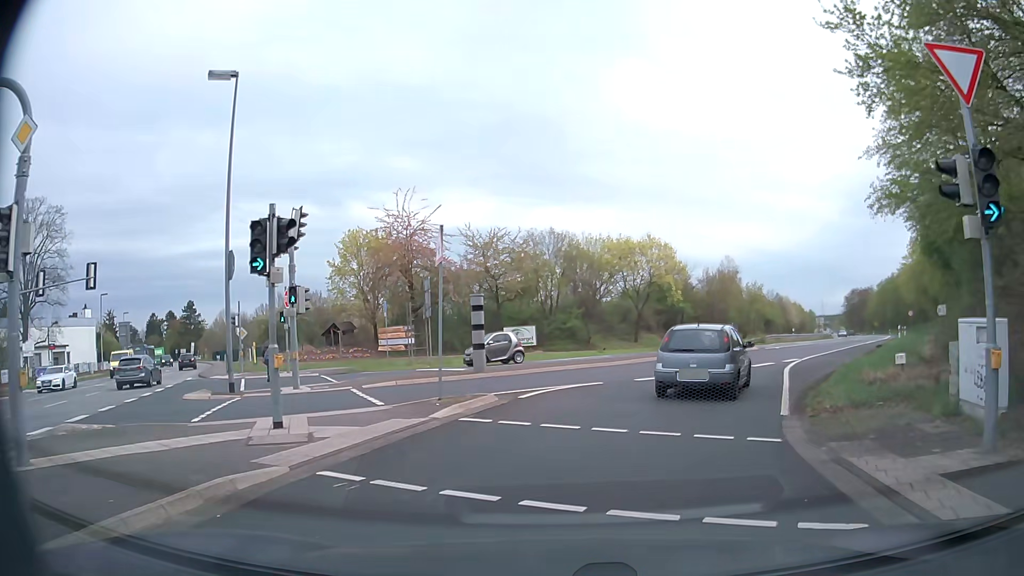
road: secondary_link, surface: asphalt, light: Day
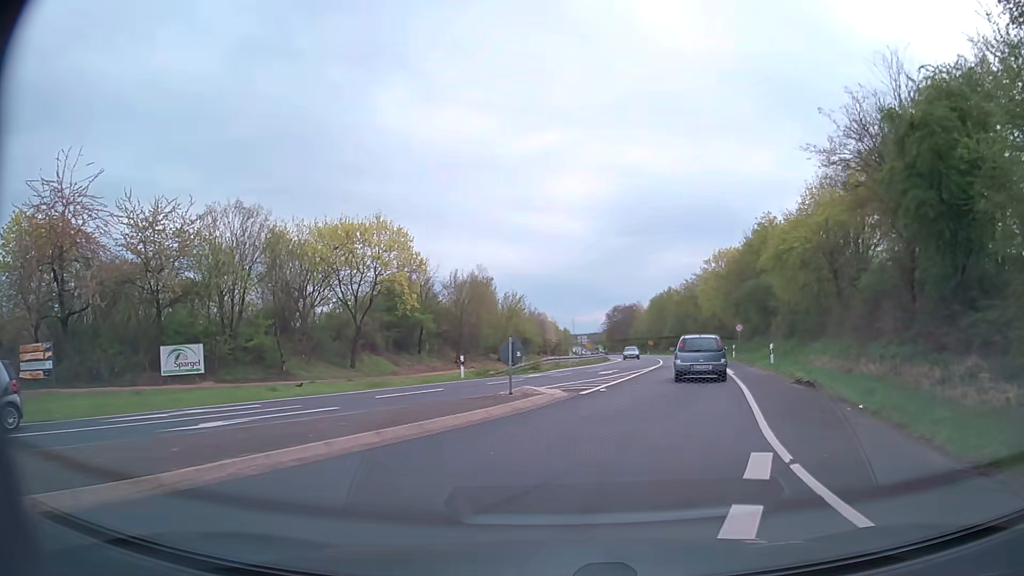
(+3.7, +18.7) m; +22°
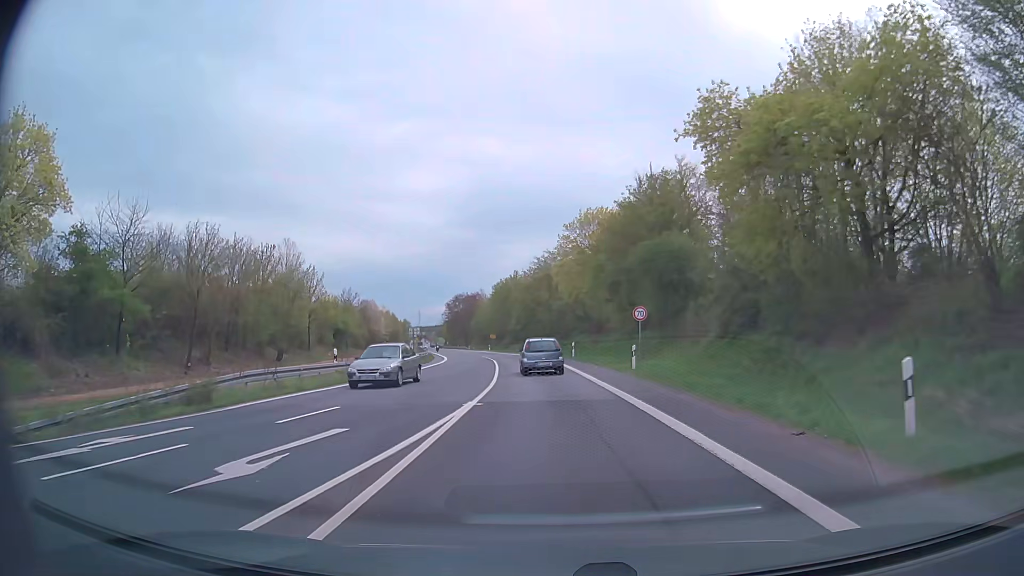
(+3.9, +23.5) m; +13°
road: secondary
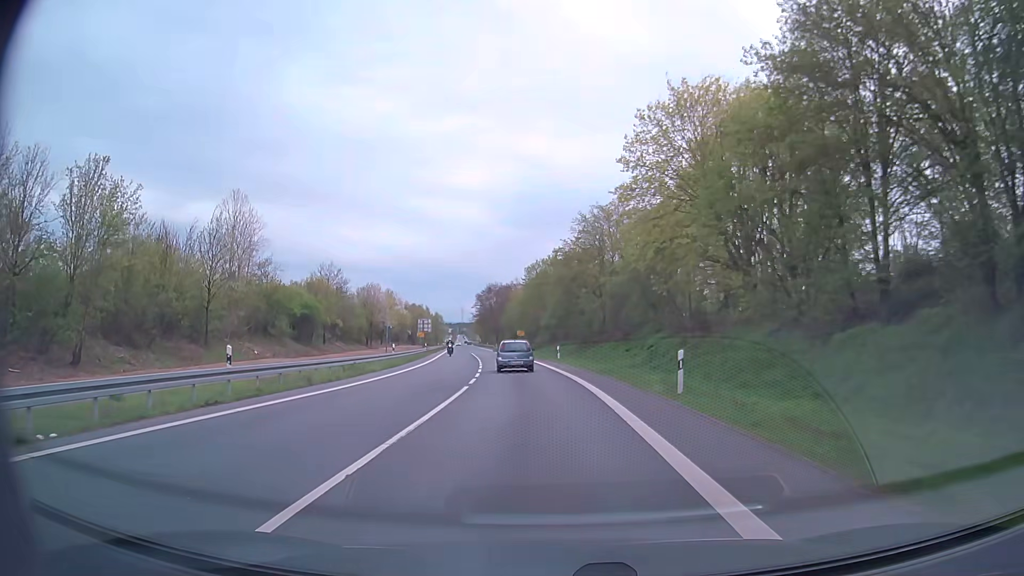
(-0.3, +31.2) m; -3°
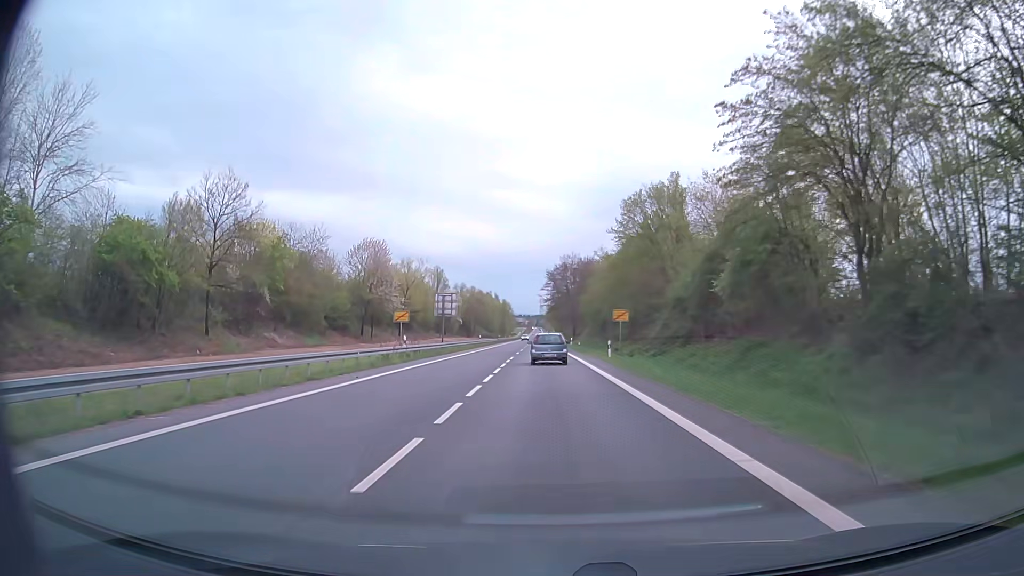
(-3.5, +48.4) m; -7°
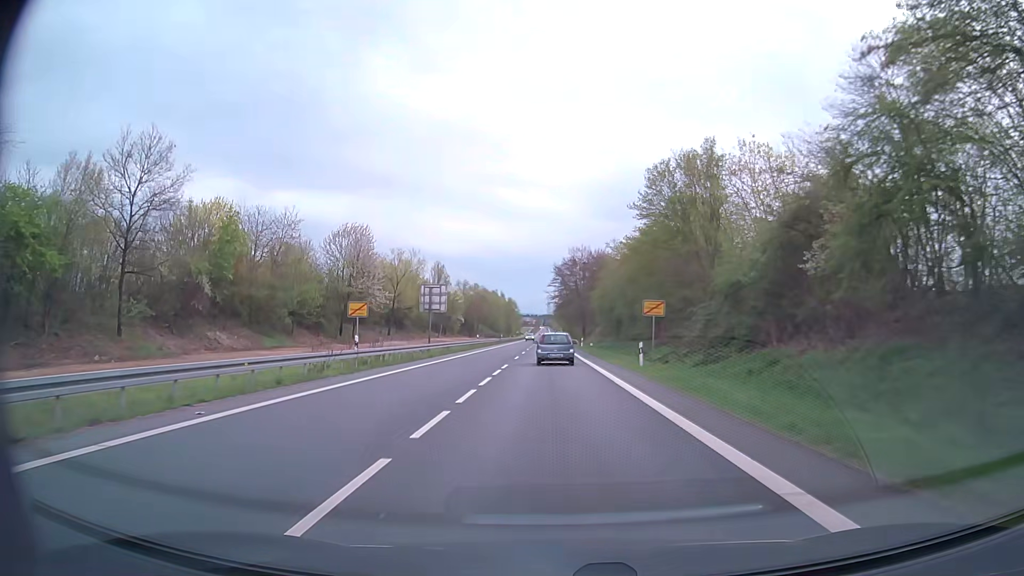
(0.0, +10.7) m; 0°
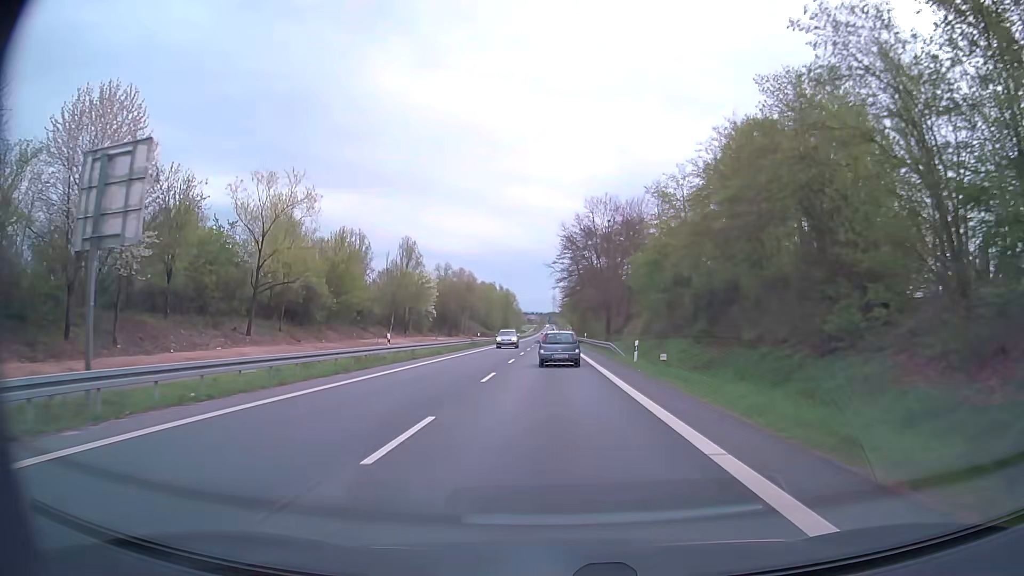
(-0.3, +42.9) m; -1°
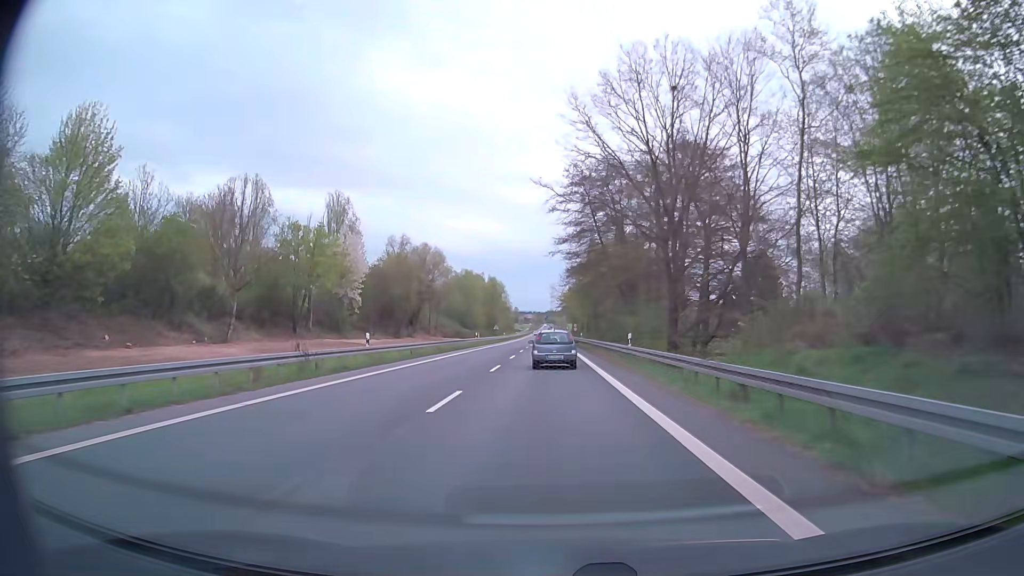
(0.0, +43.2) m; 0°
(0, +10) (0, +20) (0, +30) (0, +40) (0, +50) (0, +60) (0, +70) (0, +80) (-1, +90) (-1, +100) m
